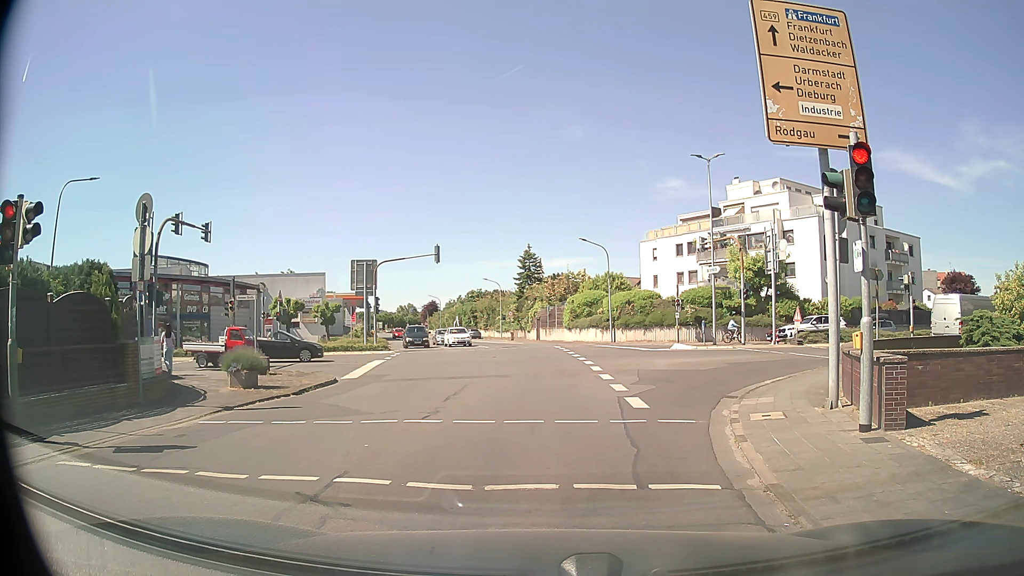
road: tertiary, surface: asphalt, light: Day
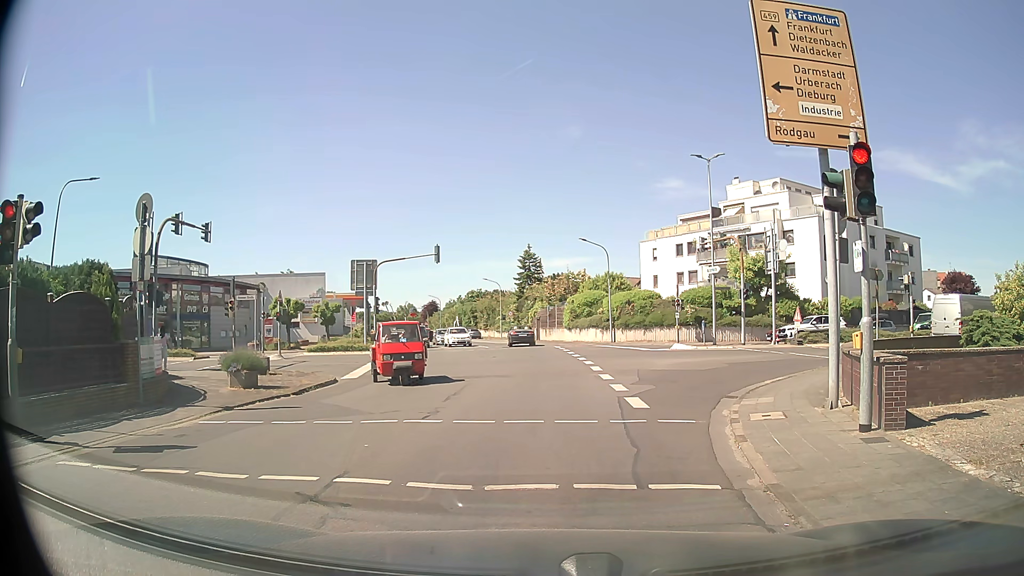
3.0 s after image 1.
(0.0, 0.0) m; 0°
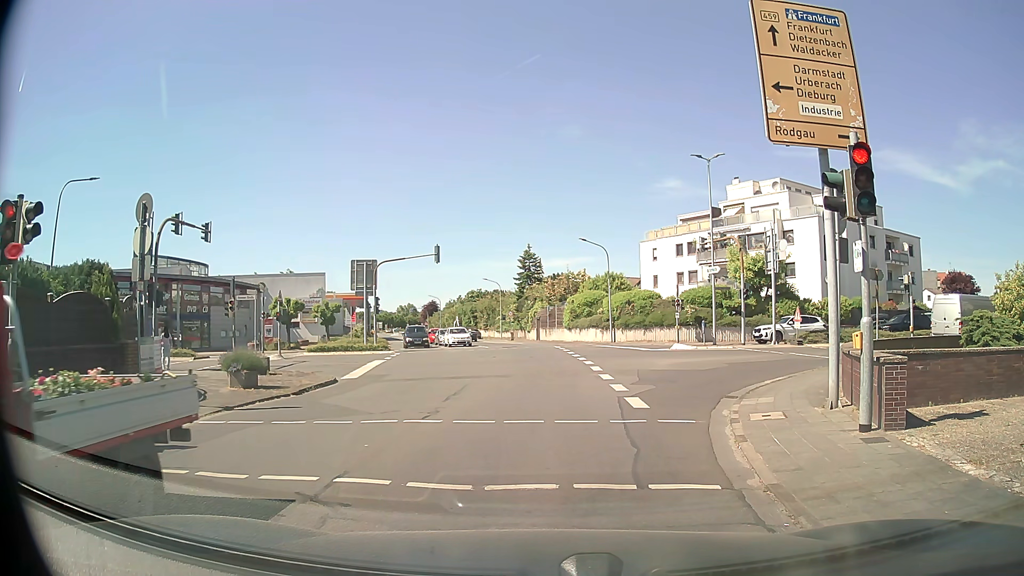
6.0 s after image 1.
(0.0, 0.0) m; 0°
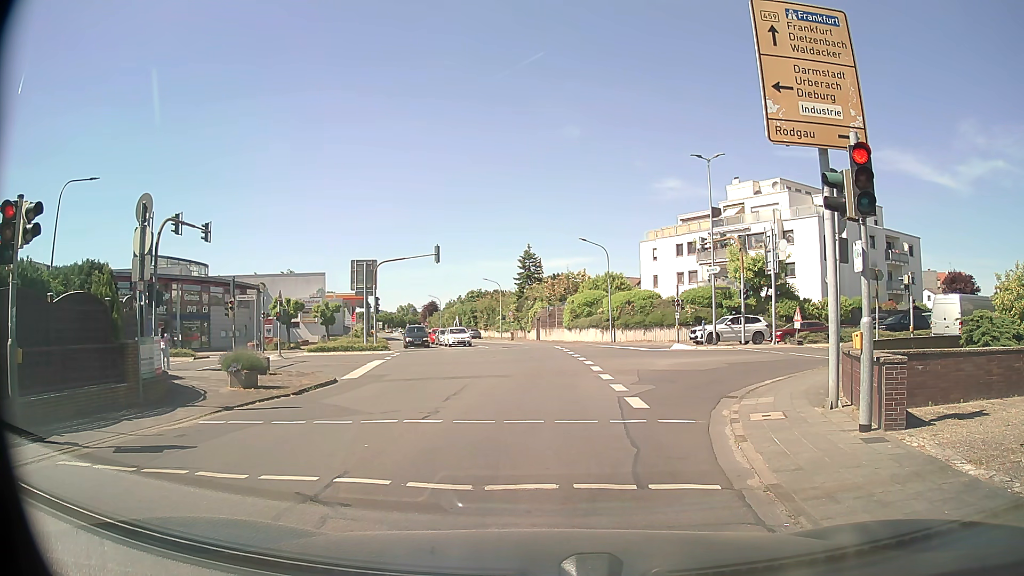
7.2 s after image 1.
(0.0, 0.0) m; 0°
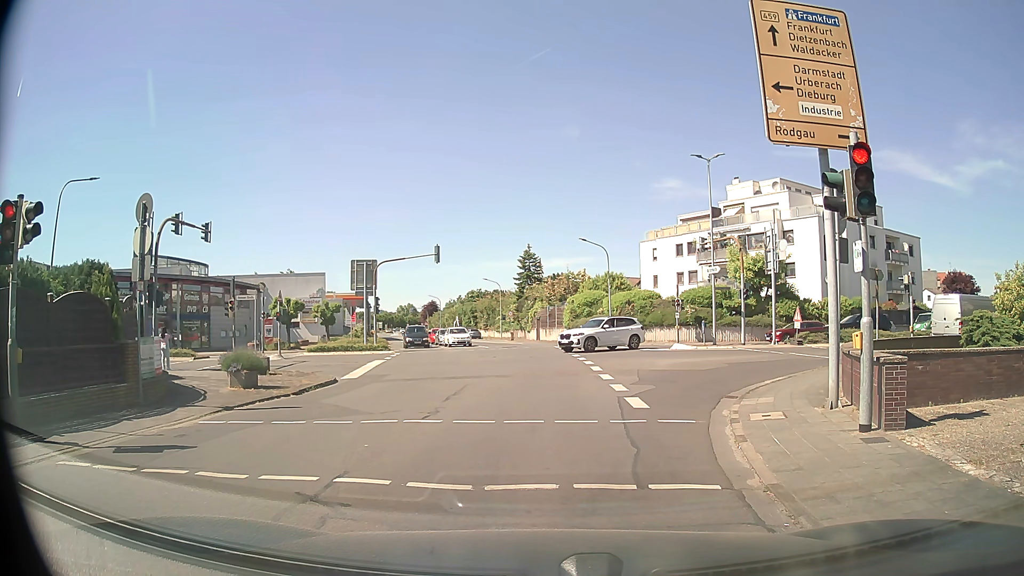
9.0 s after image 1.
(0.0, 0.0) m; 0°
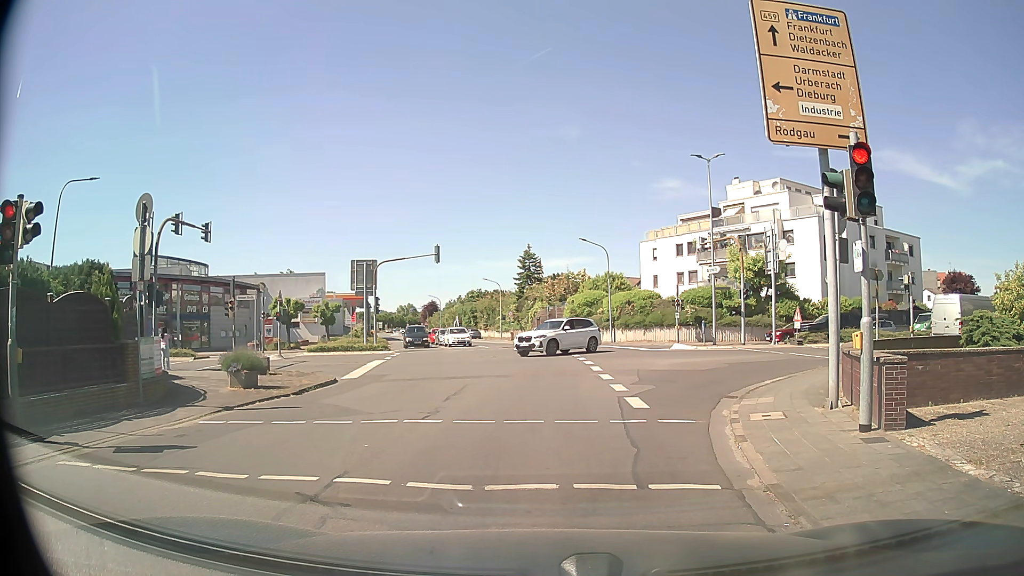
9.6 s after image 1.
(0.0, 0.0) m; 0°
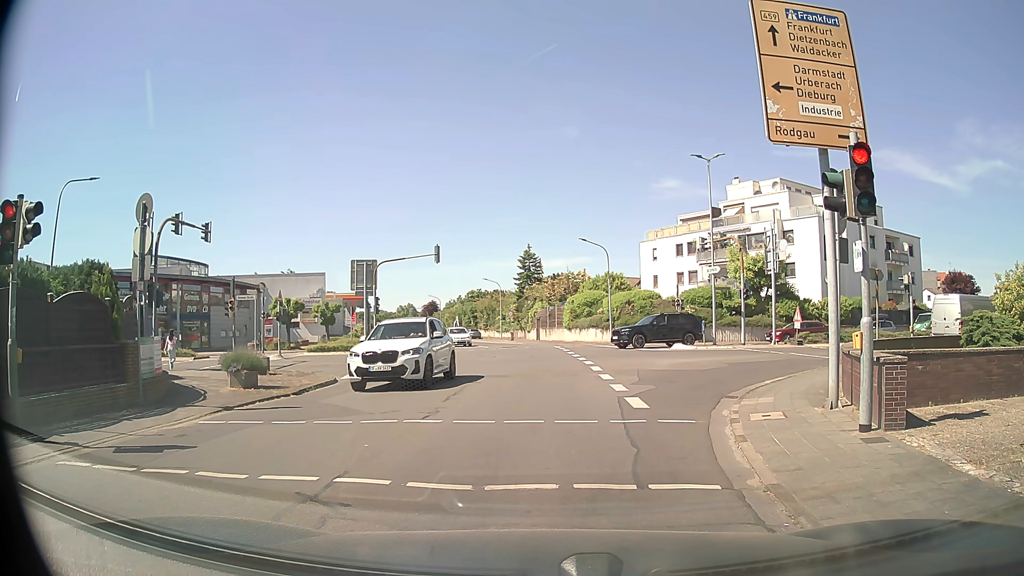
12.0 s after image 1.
(0.0, 0.0) m; 0°
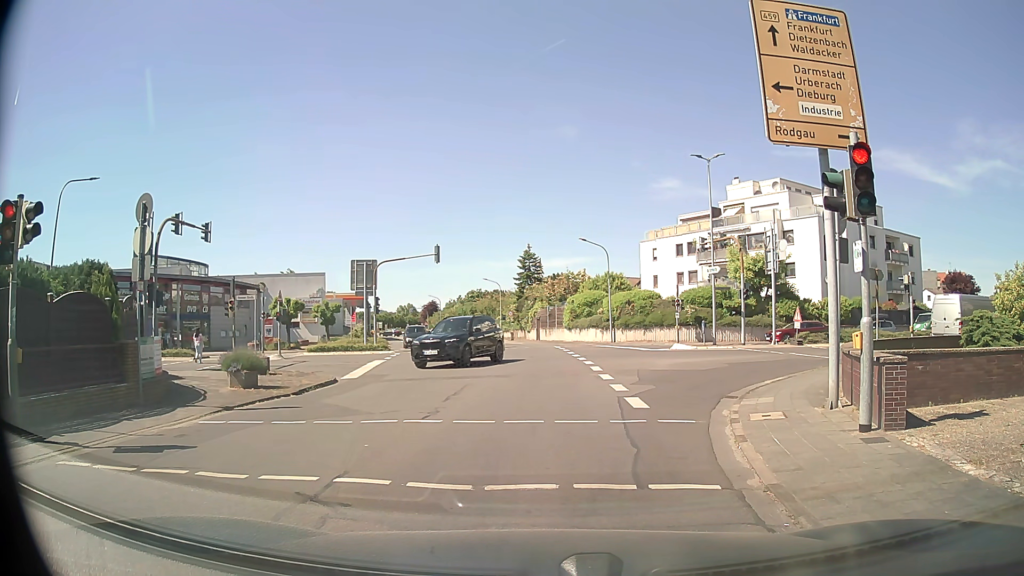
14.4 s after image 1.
(0.0, 0.0) m; 0°
(0, +10) (0, +20) (0, +30) (-1, +40) (-2, +50) (-4, +60) (-7, +69) (-9, +79) (-12, +89) (-14, +98) m
